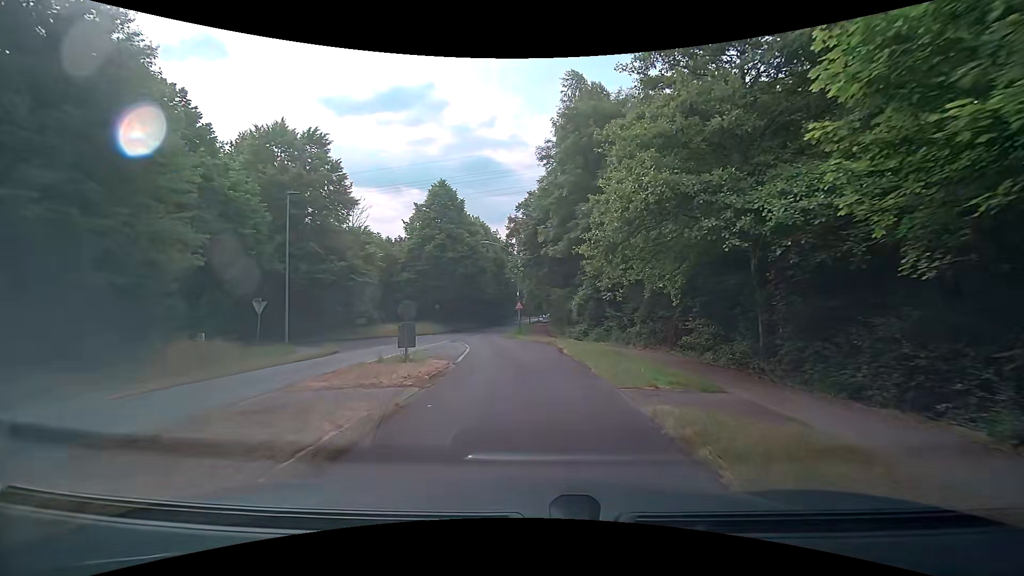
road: secondary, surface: asphalt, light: Day
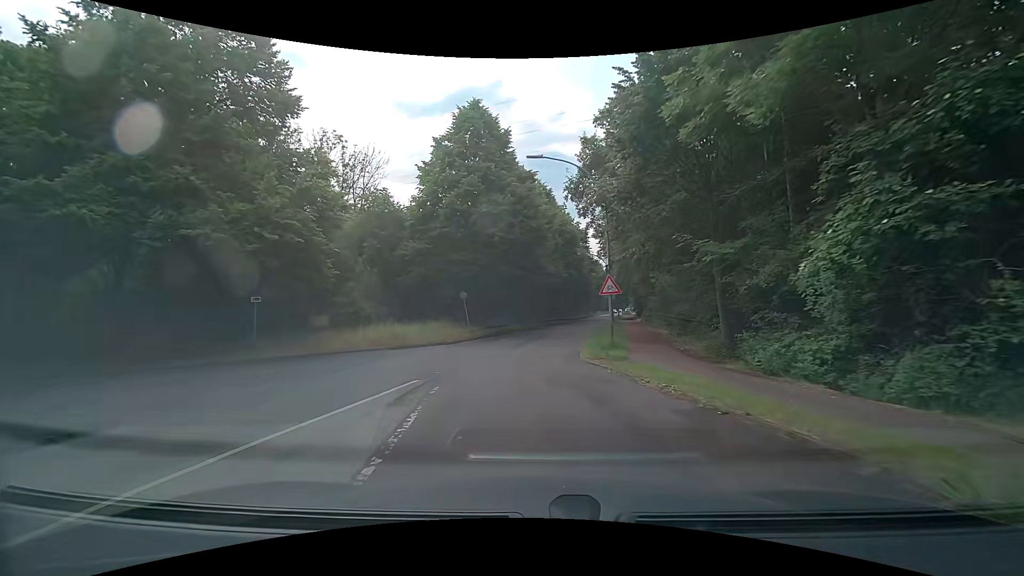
(-0.6, +21.6) m; -6°
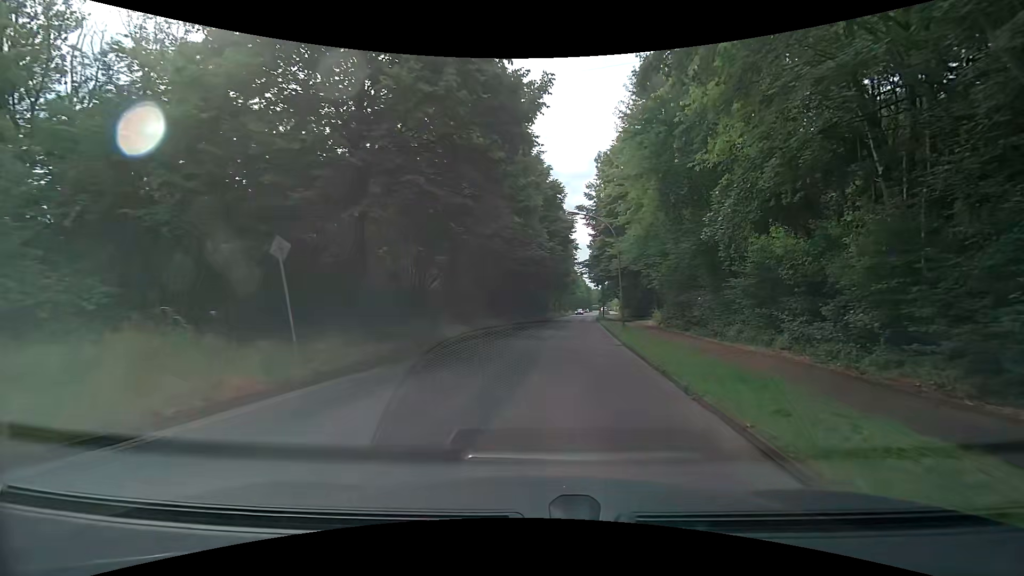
(-0.3, +20.5) m; +3°
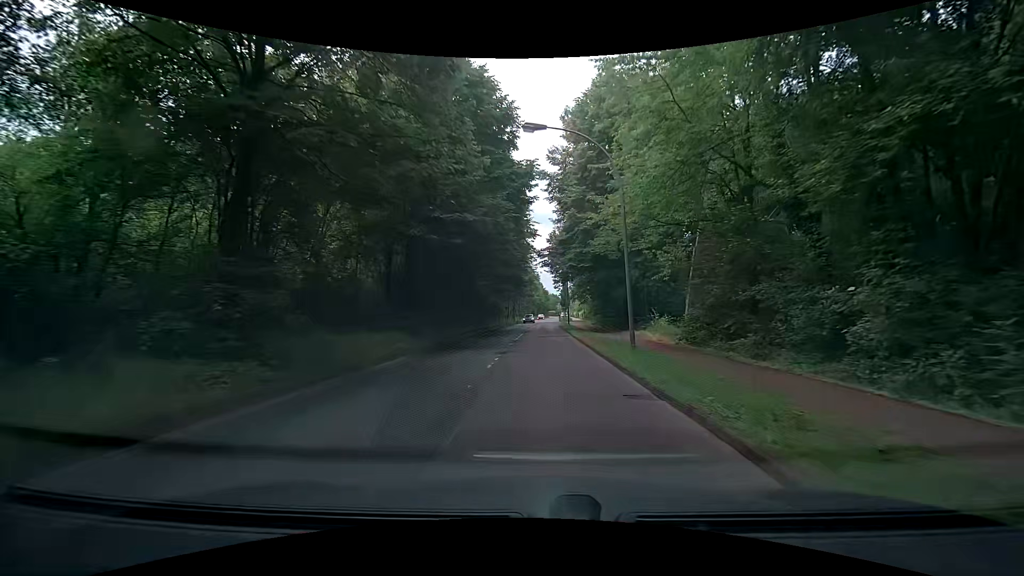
(+1.2, +16.4) m; +5°
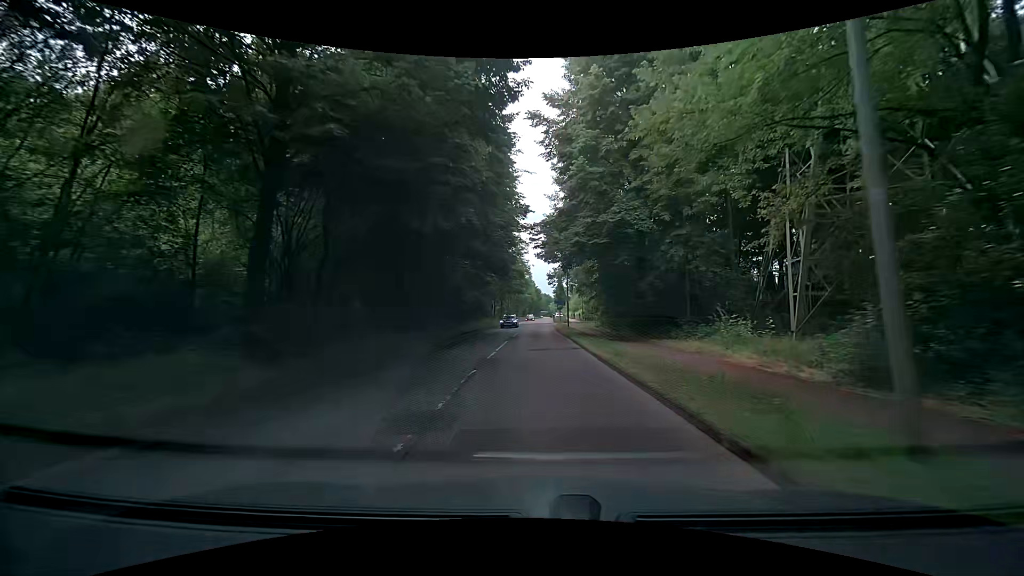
(+0.3, +11.9) m; +1°
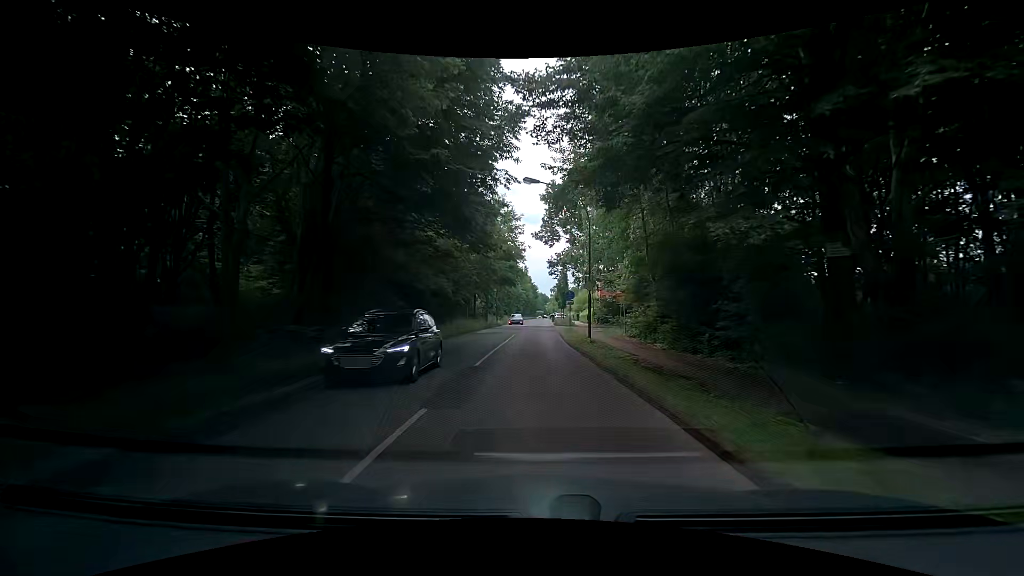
(+0.3, +19.1) m; 0°
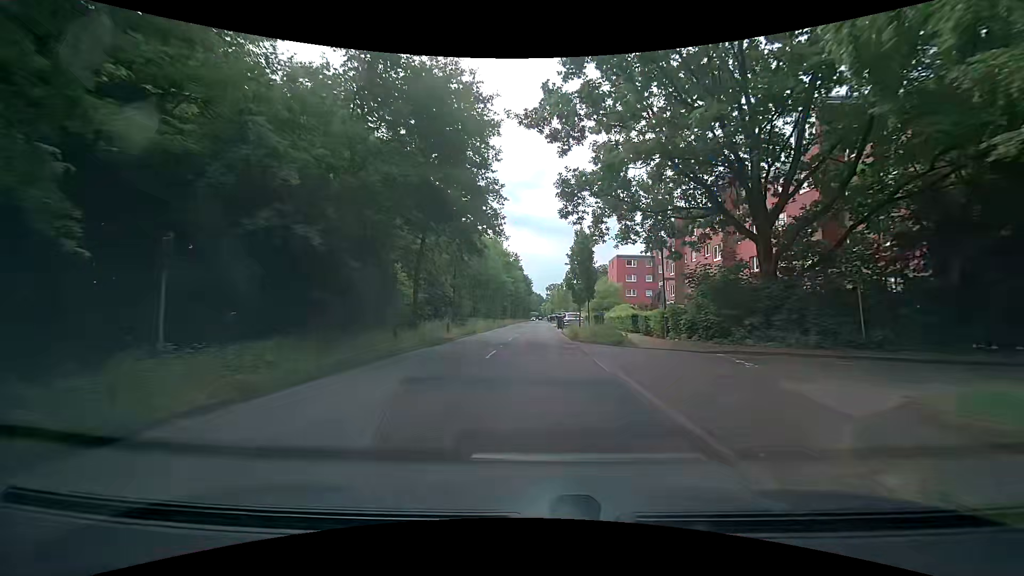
(+1.1, +34.3) m; +2°
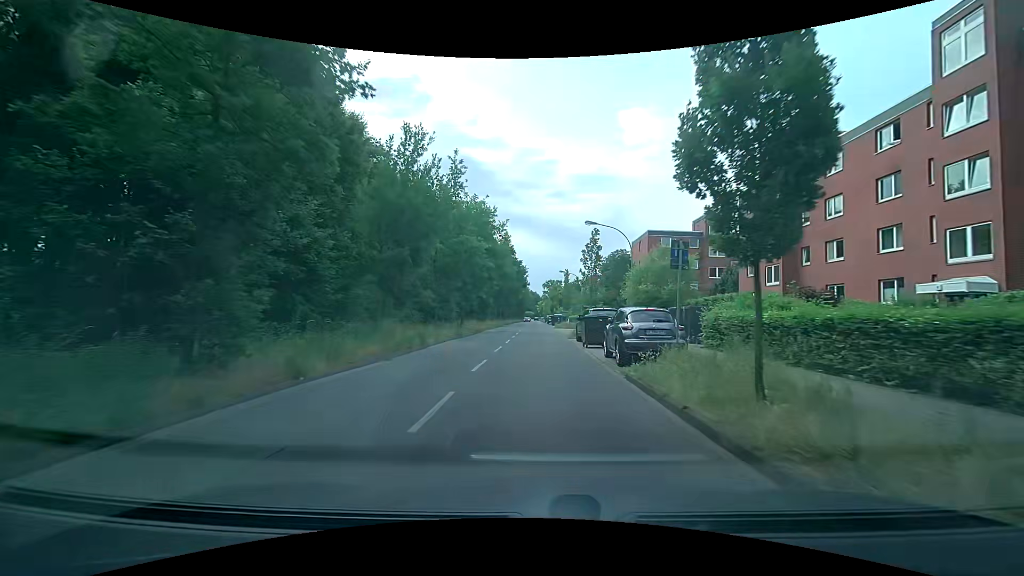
(-0.2, +28.3) m; +1°
(0, +10) (0, +20) (0, +30) (0, +40) (0, +50) (-1, +60) (-1, +70) (-1, +80) (-1, +90) (-1, +100) m
